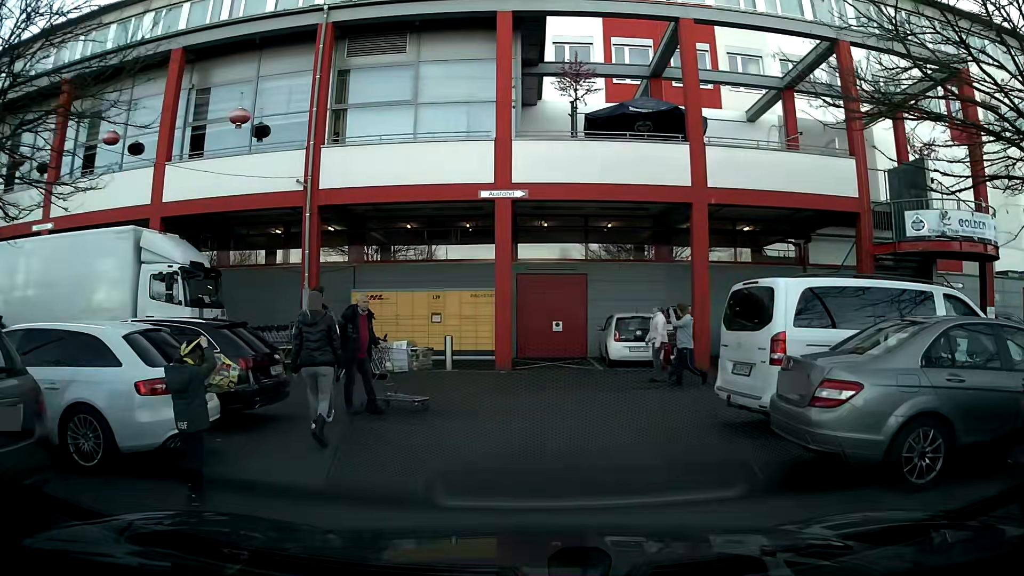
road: service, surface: asphalt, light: Day
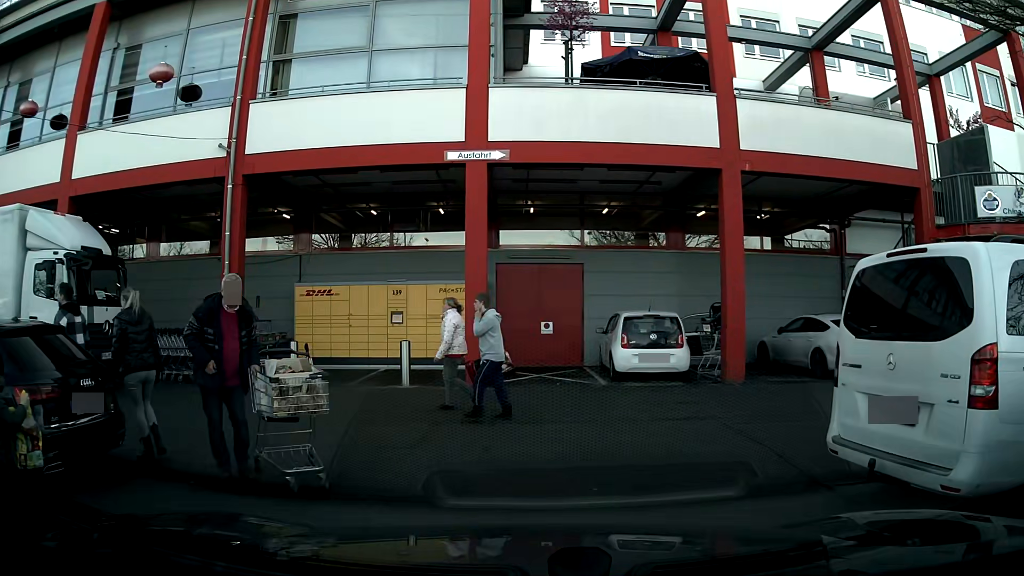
(0.0, +4.0) m; +1°
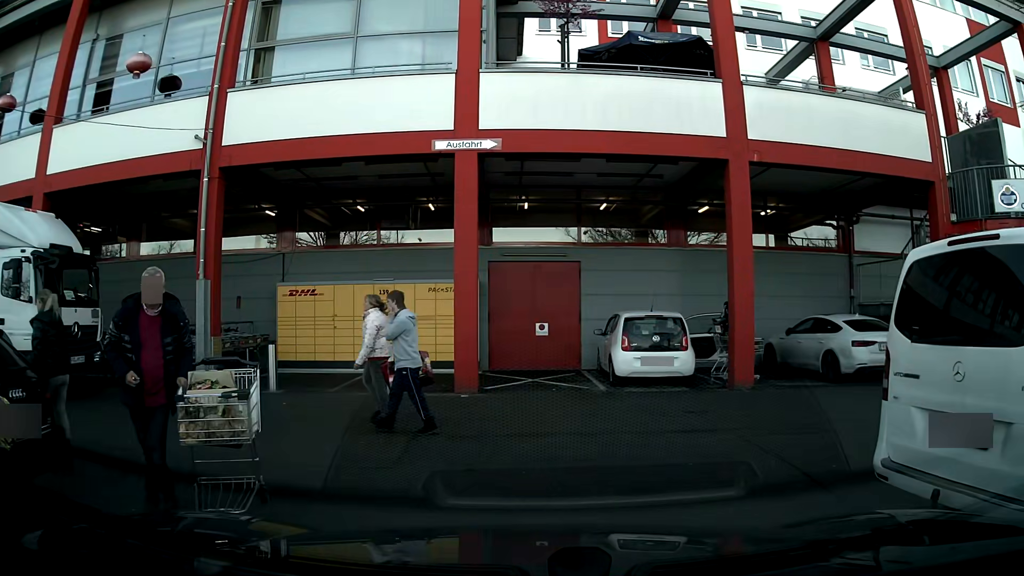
(0.0, +0.9) m; 0°
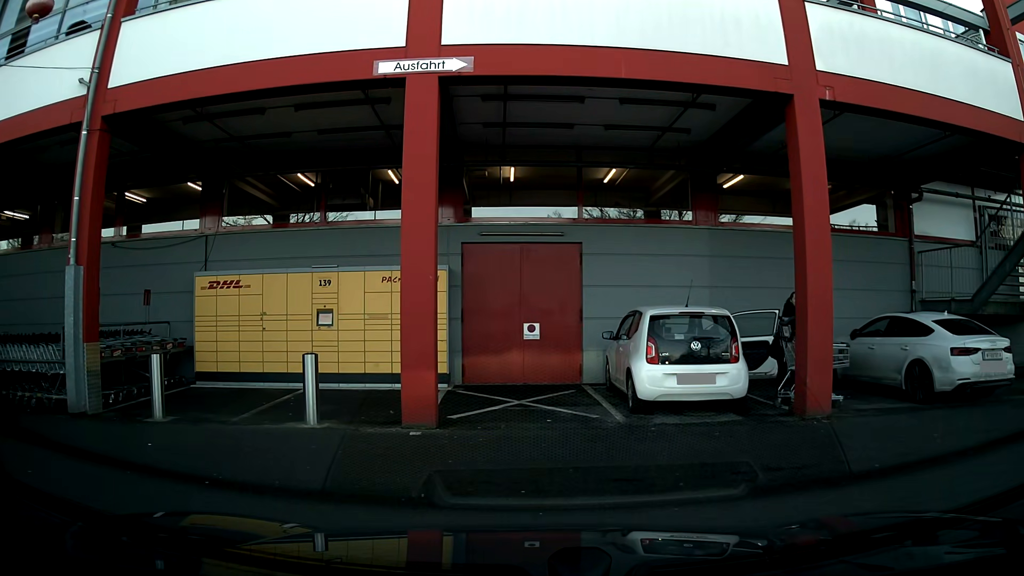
(-0.1, +3.8) m; -1°
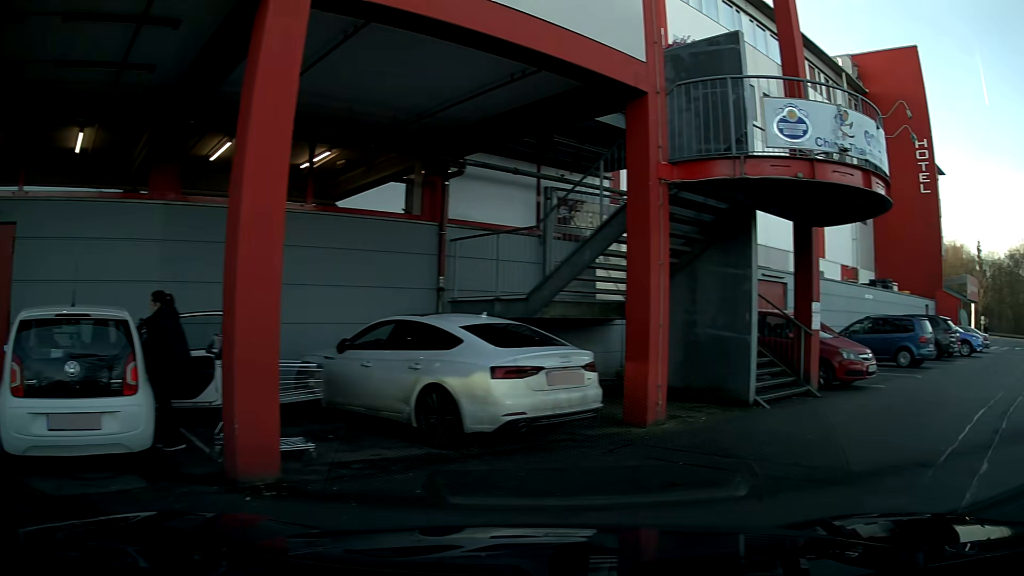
(+1.1, +3.5) m; +48°
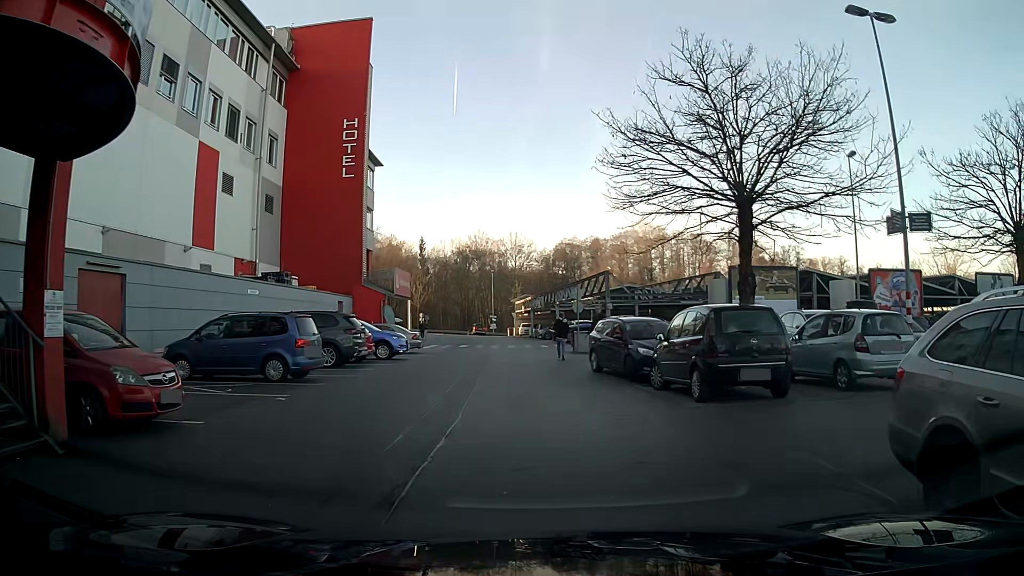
(+2.8, +5.2) m; +41°
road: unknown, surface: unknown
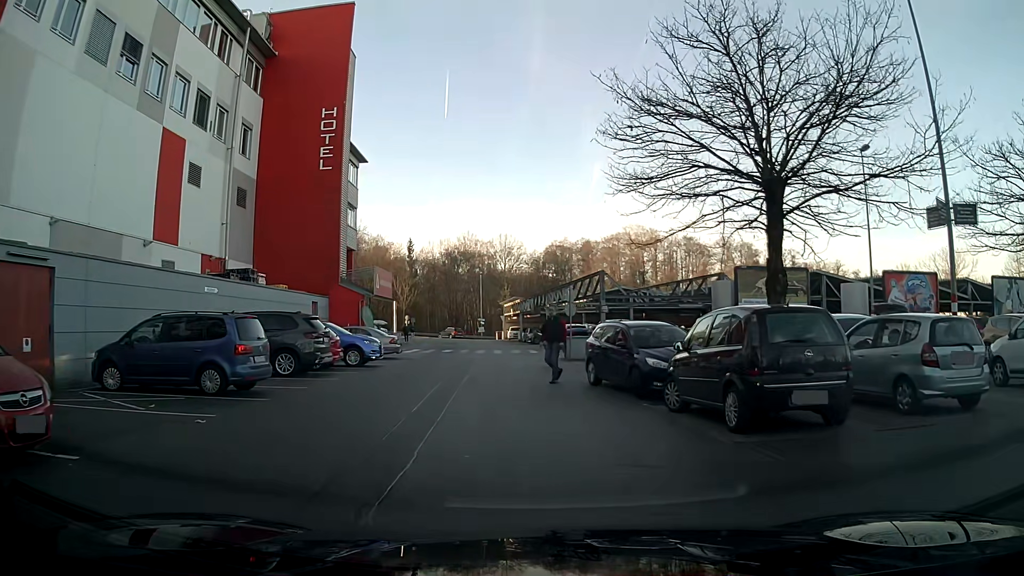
(+0.1, +2.7) m; +3°
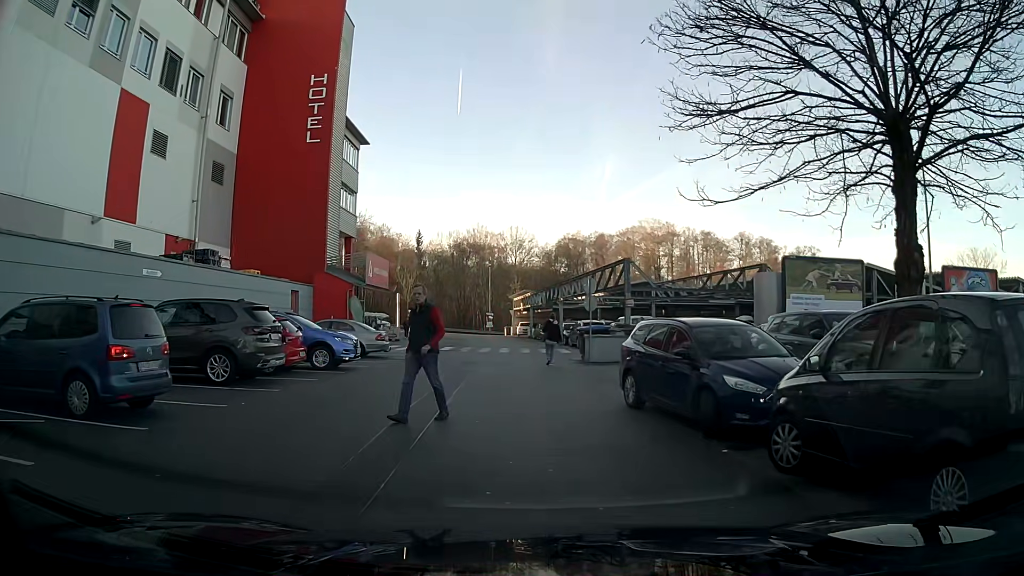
(-0.3, +4.6) m; -4°
(0, +10) (0, +20) (-1, +30) (-2, +40) (-2, +50) (-3, +60) (-4, +70) (-5, +80) (-9, +89) (-19, +90) m
